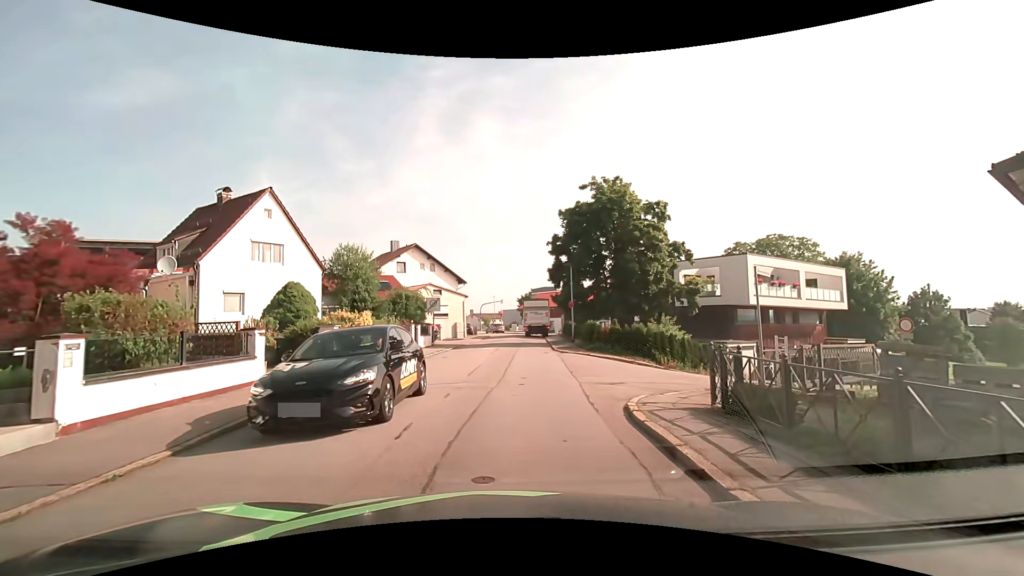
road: residential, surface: asphalt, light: Day
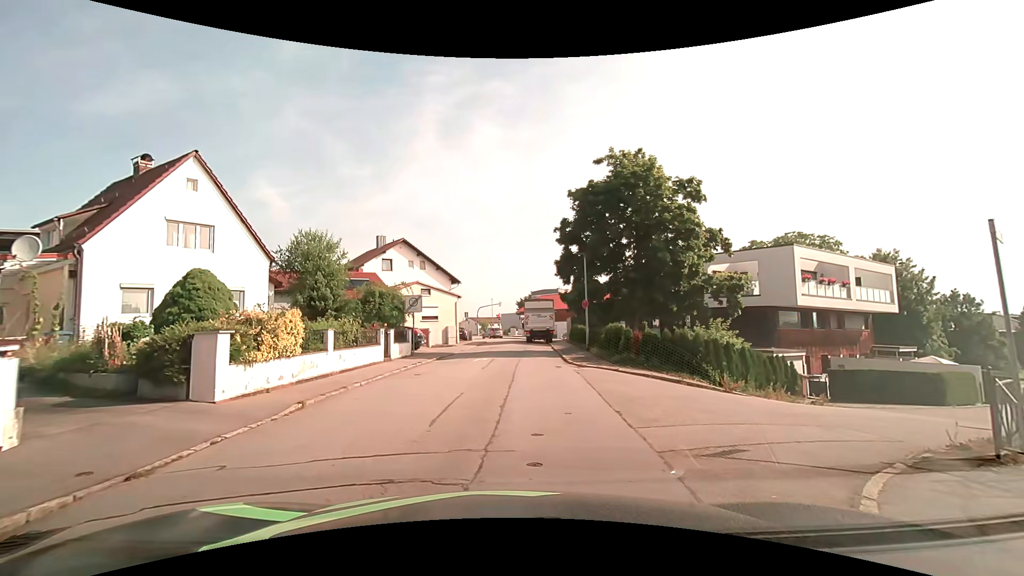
(+0.1, +6.3) m; 0°
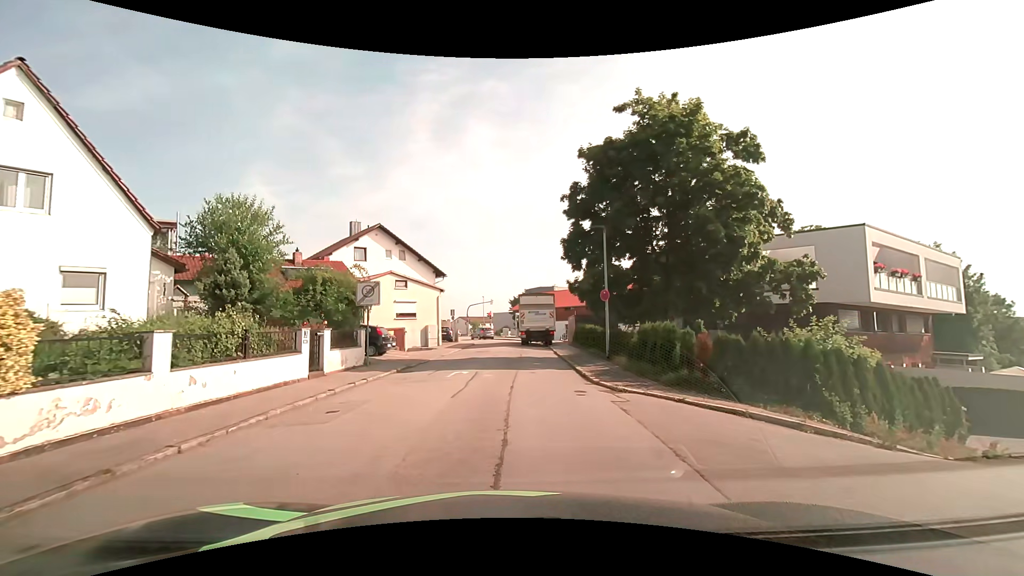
(+0.2, +7.1) m; +1°
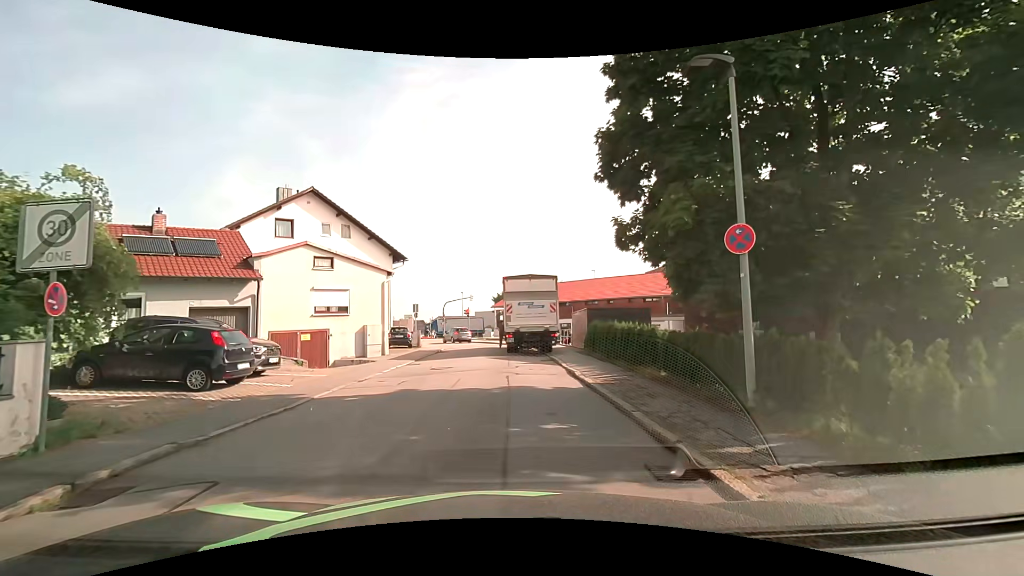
(+0.4, +12.0) m; +3°
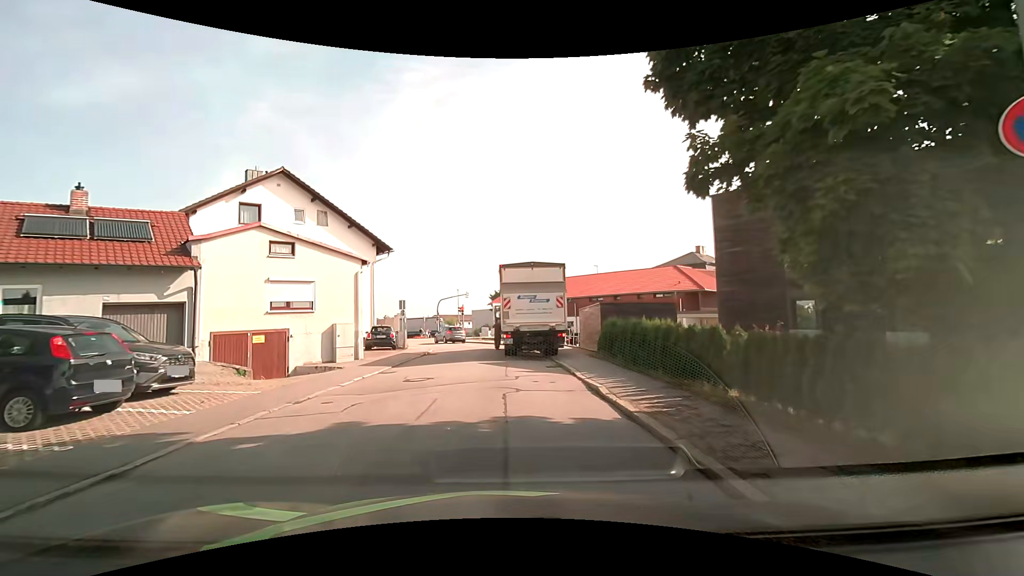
(0.0, +4.0) m; 0°
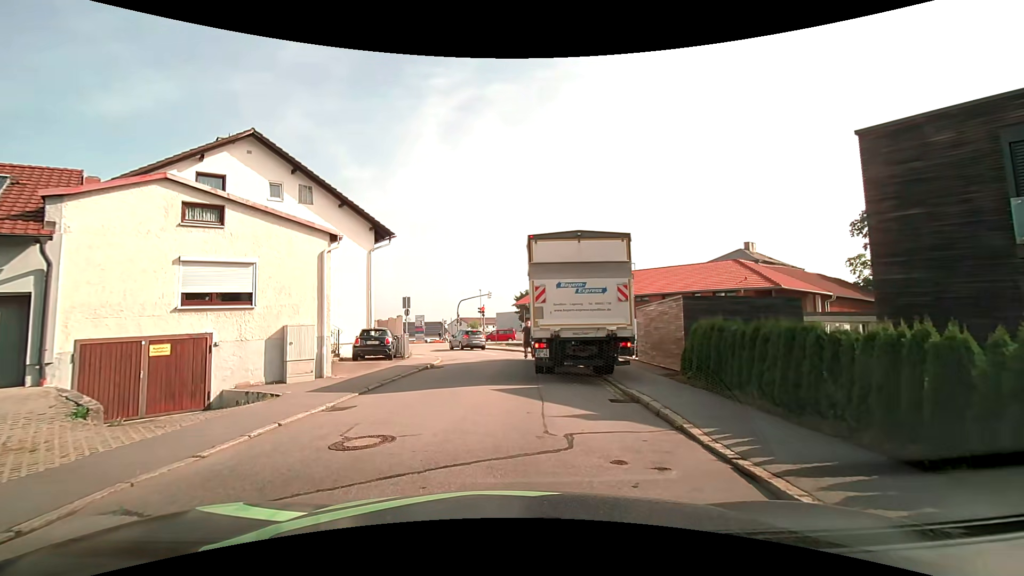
(-0.1, +6.8) m; -3°
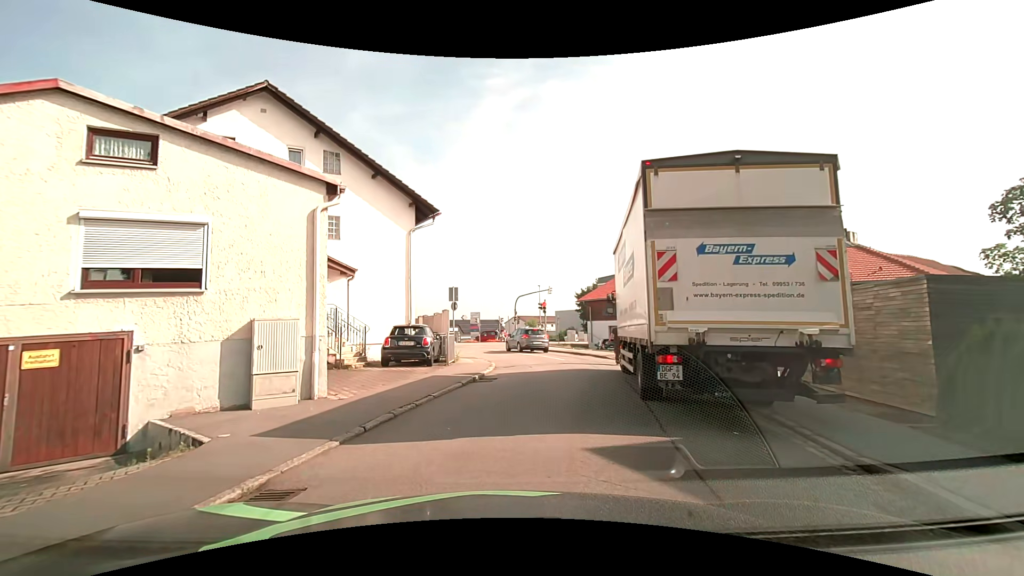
(-0.4, +5.5) m; -7°
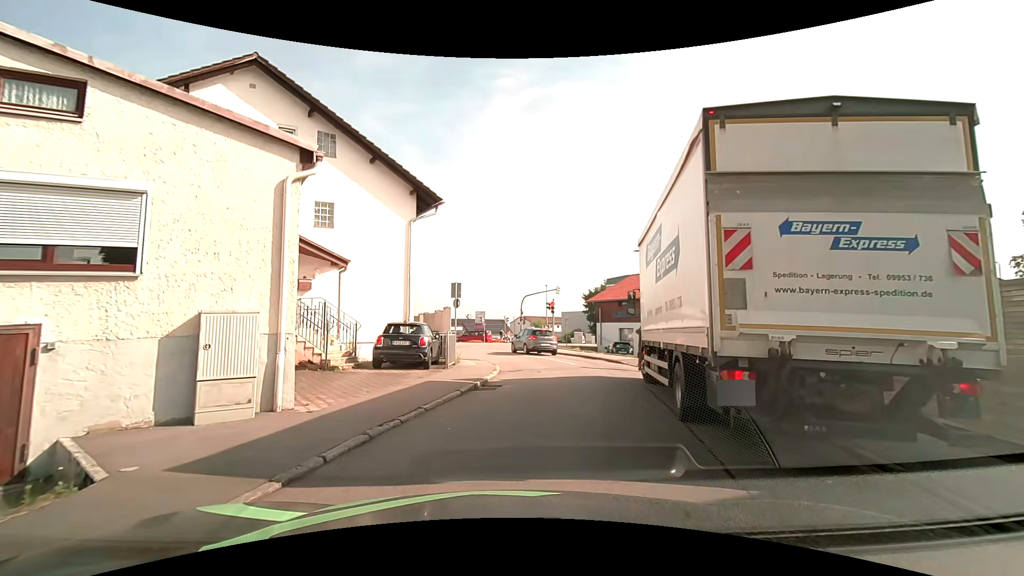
(0.0, +1.8) m; +1°
